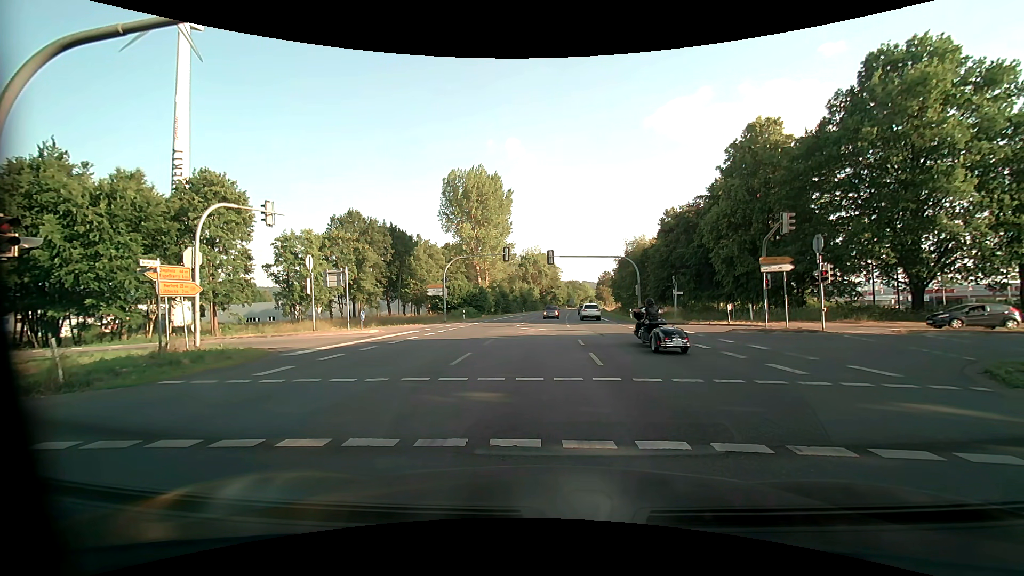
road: primary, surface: asphalt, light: Day
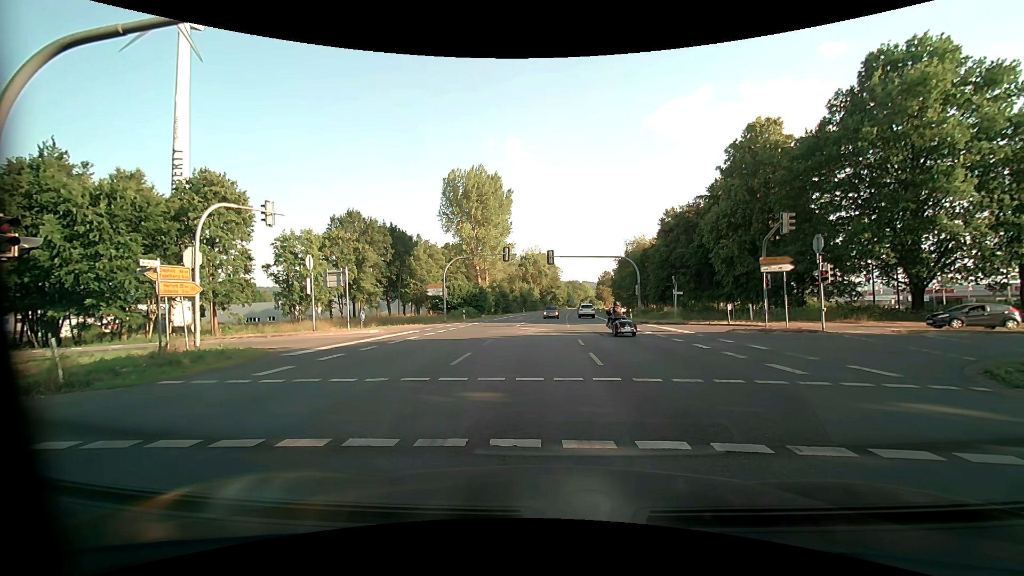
(0.0, 0.0) m; 0°
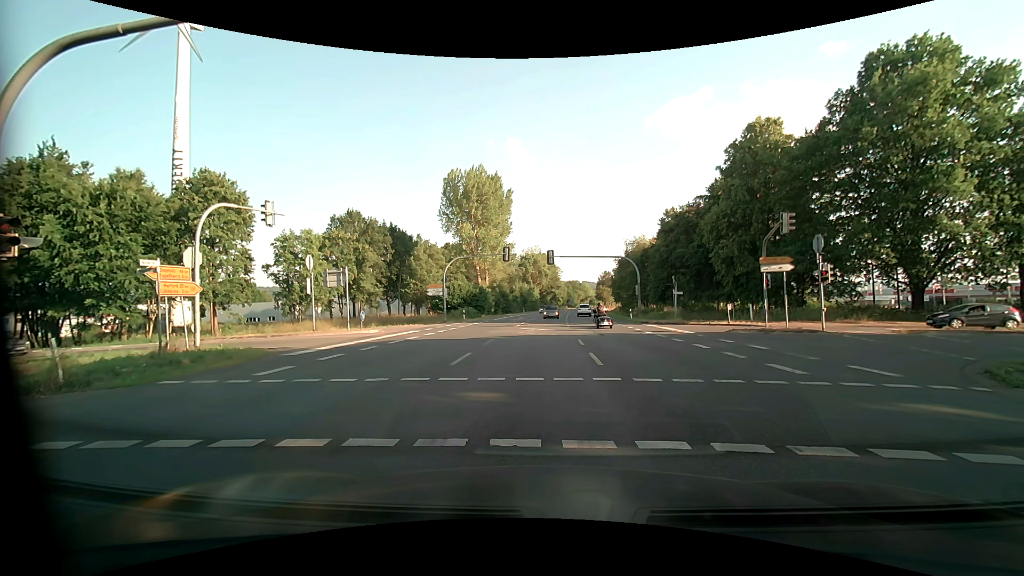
(0.0, 0.0) m; 0°
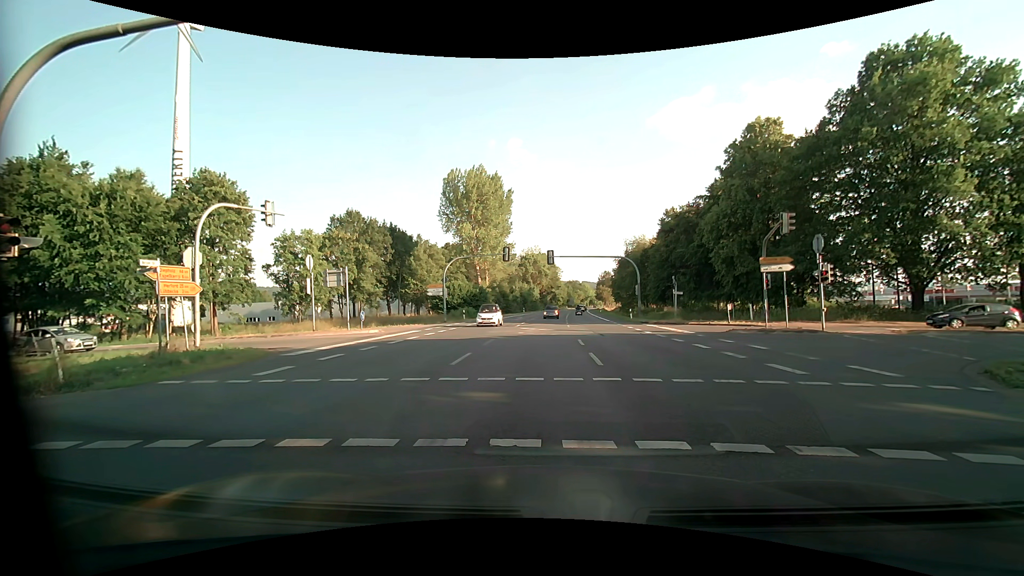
(0.0, 0.0) m; 0°
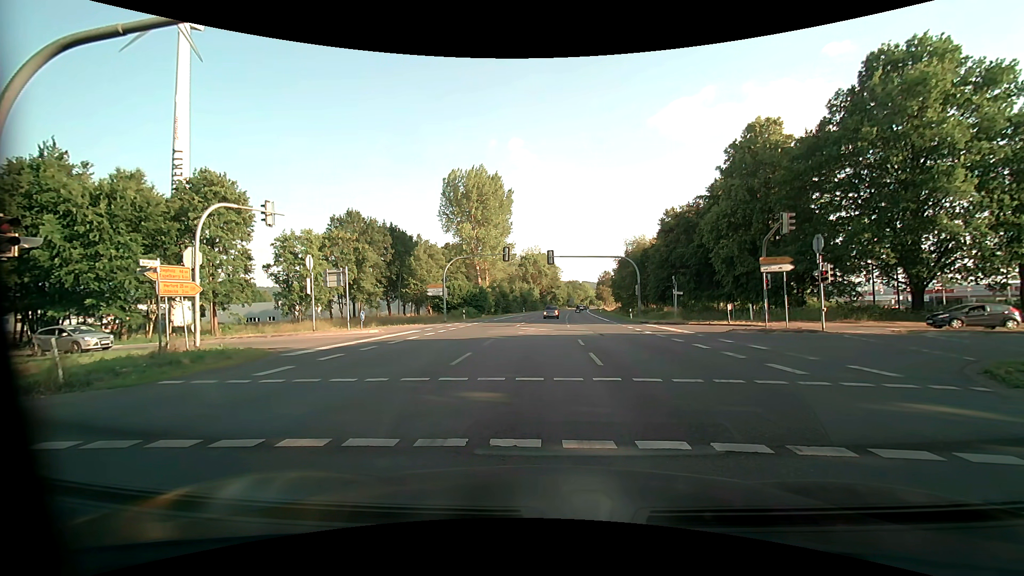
(0.0, 0.0) m; 0°
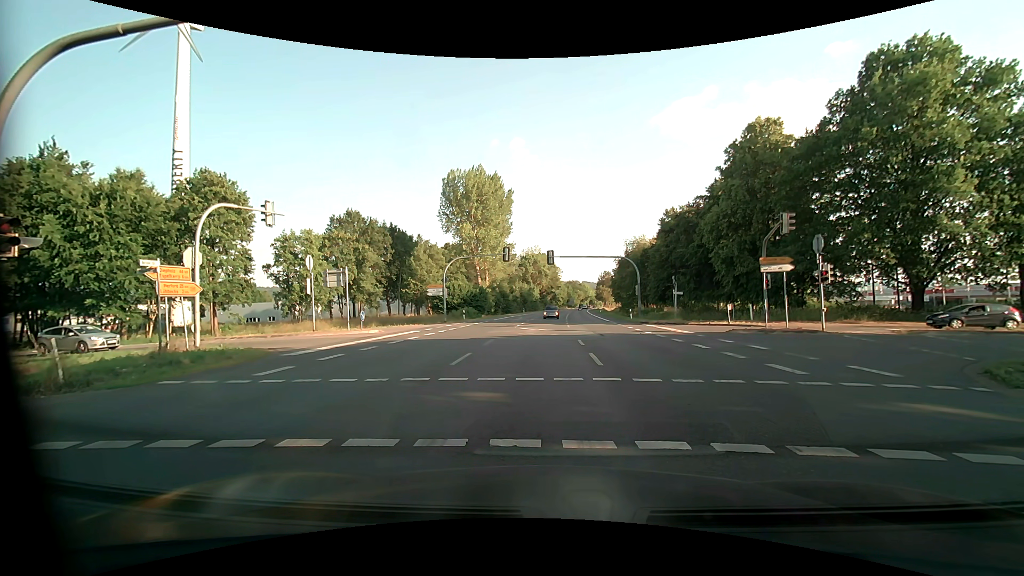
(0.0, 0.0) m; 0°
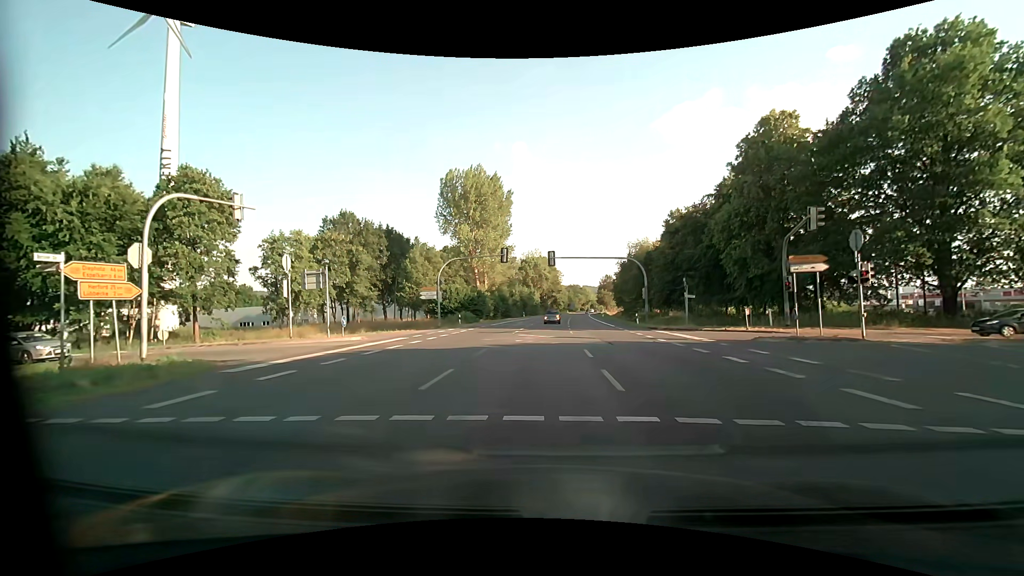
(0.0, +3.2) m; 0°
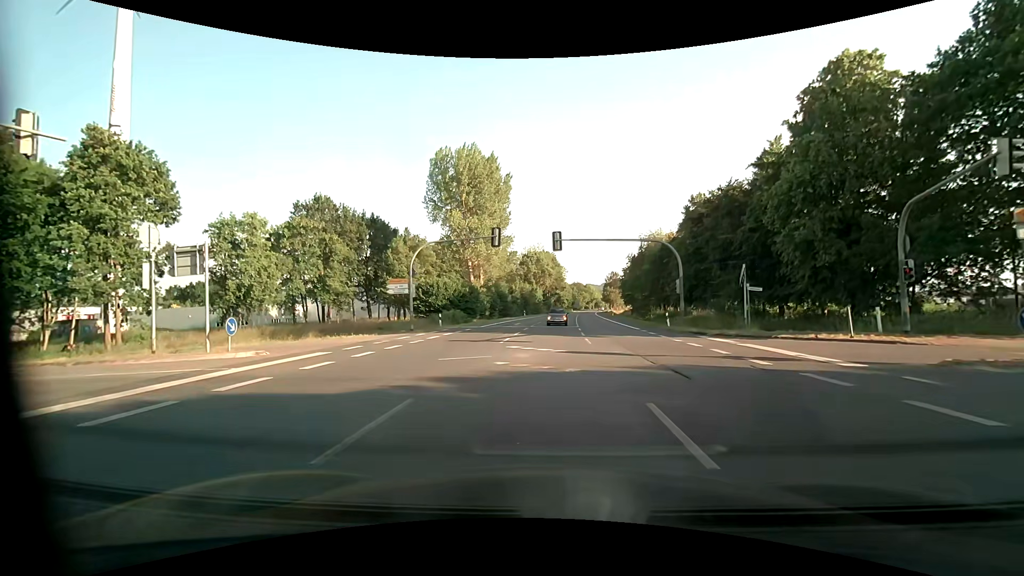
(-0.2, +10.6) m; 0°
(0, +10) (-3, +19) (-11, +25) (-21, +25) (-31, +24) (-41, +24) (-51, +24) (-61, +24) (-71, +24) (-81, +25) m
